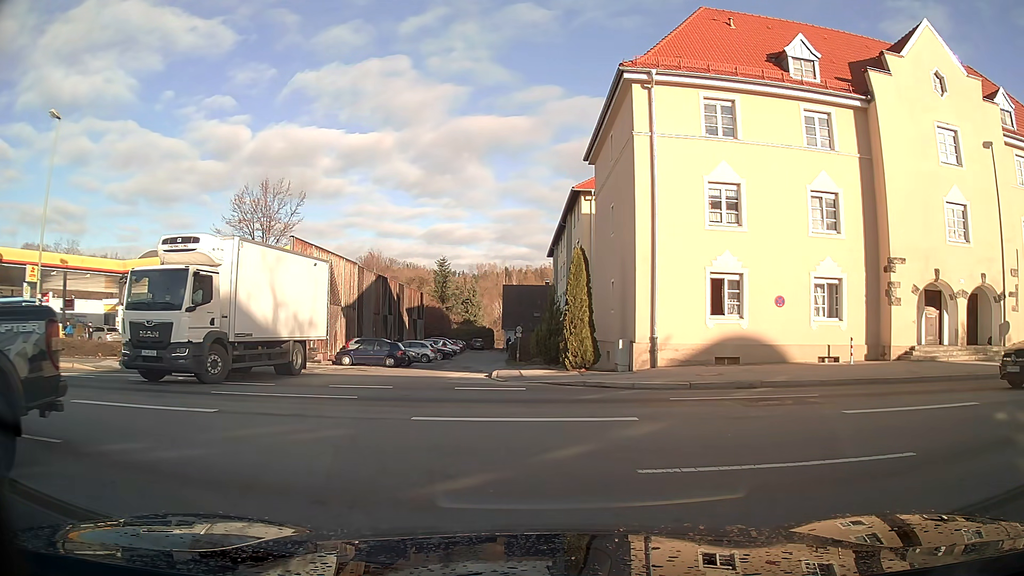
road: residential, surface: asphalt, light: Day
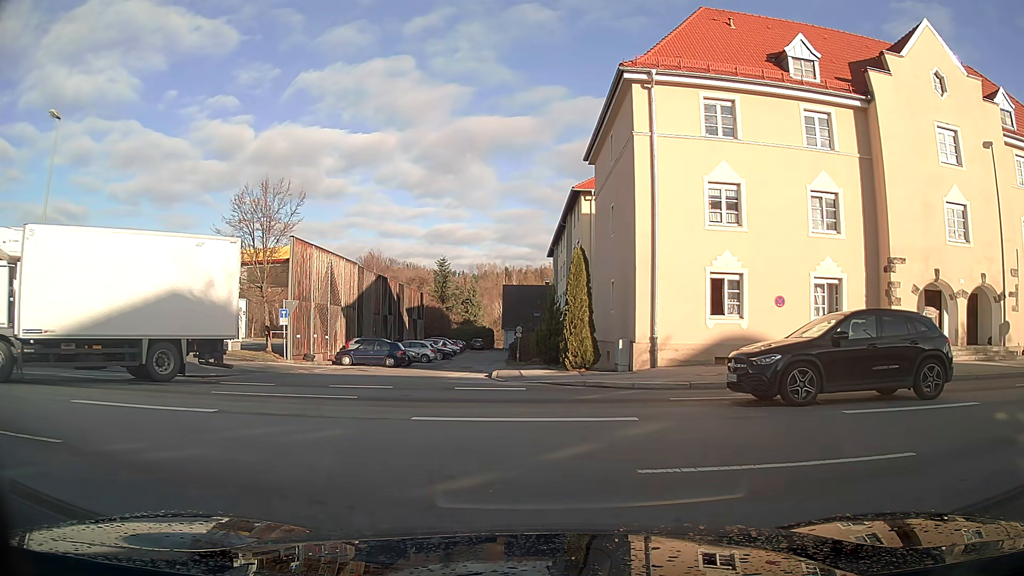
(0.0, 0.0) m; 0°
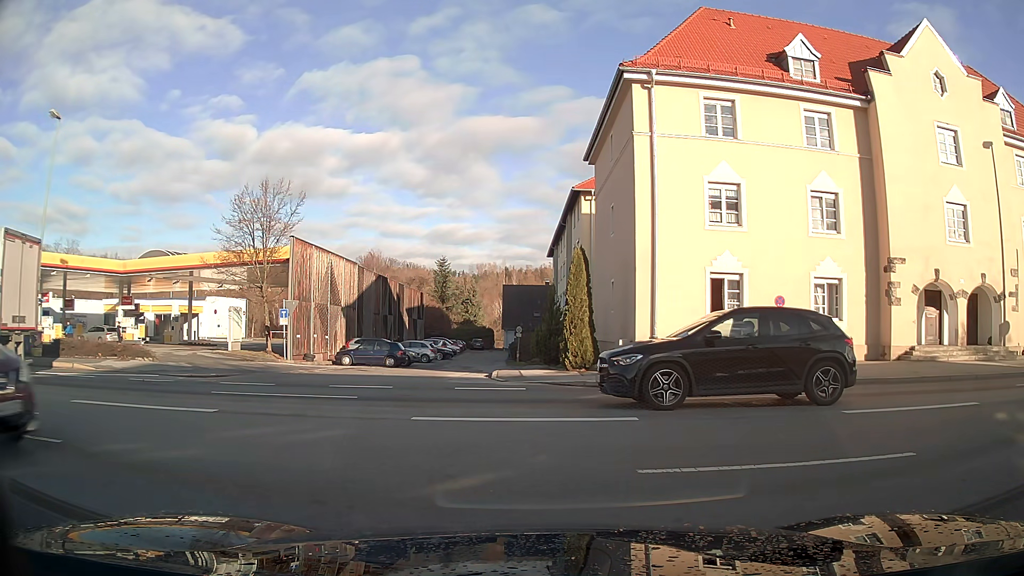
(0.0, 0.0) m; 0°
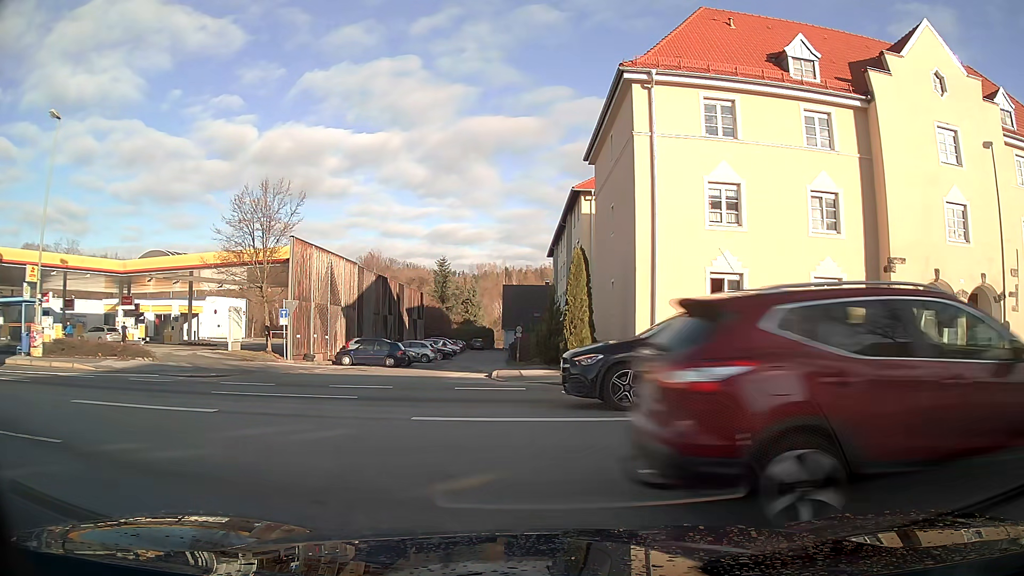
(0.0, 0.0) m; 0°
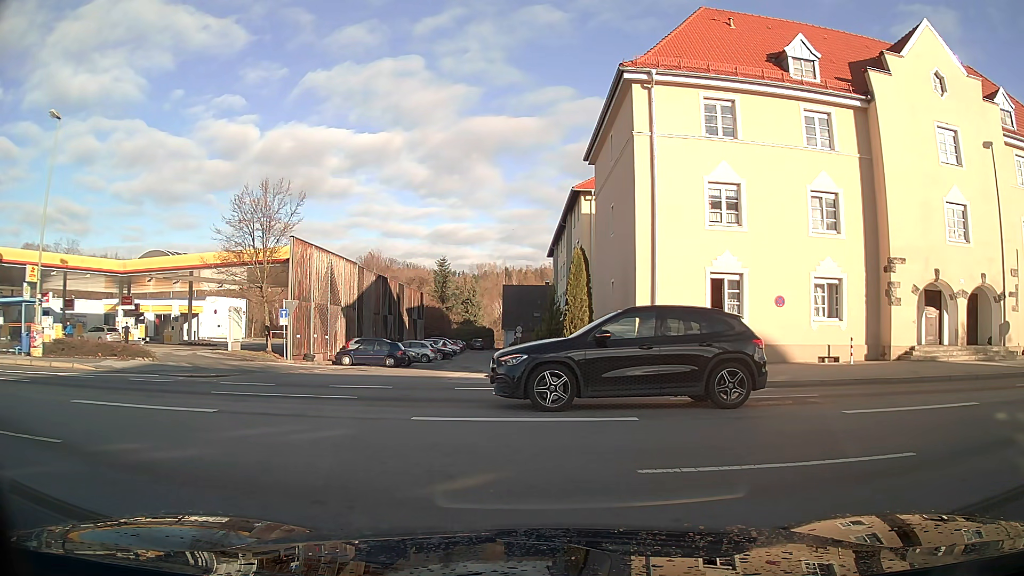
(0.0, 0.0) m; 0°
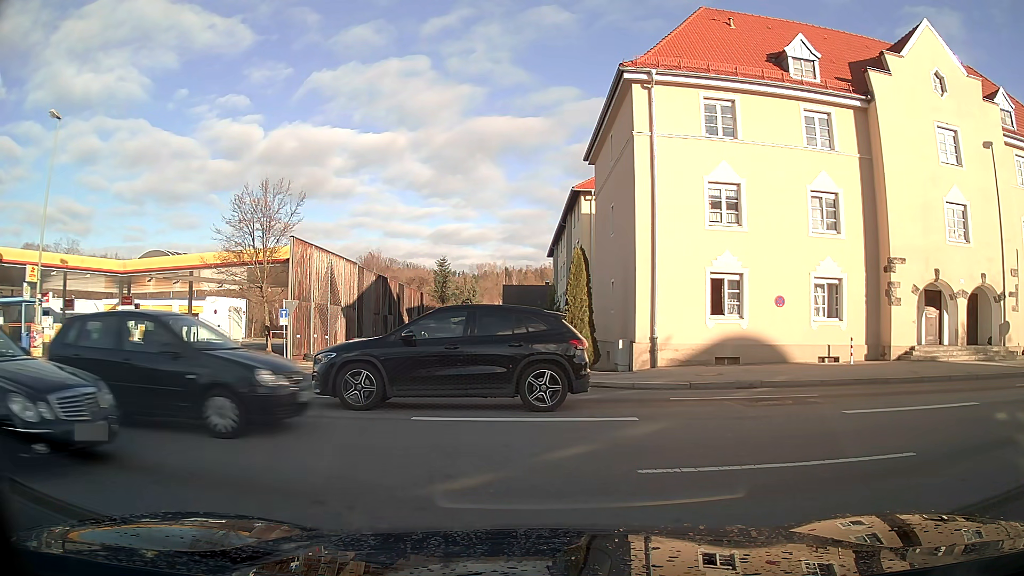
(0.0, 0.0) m; 0°
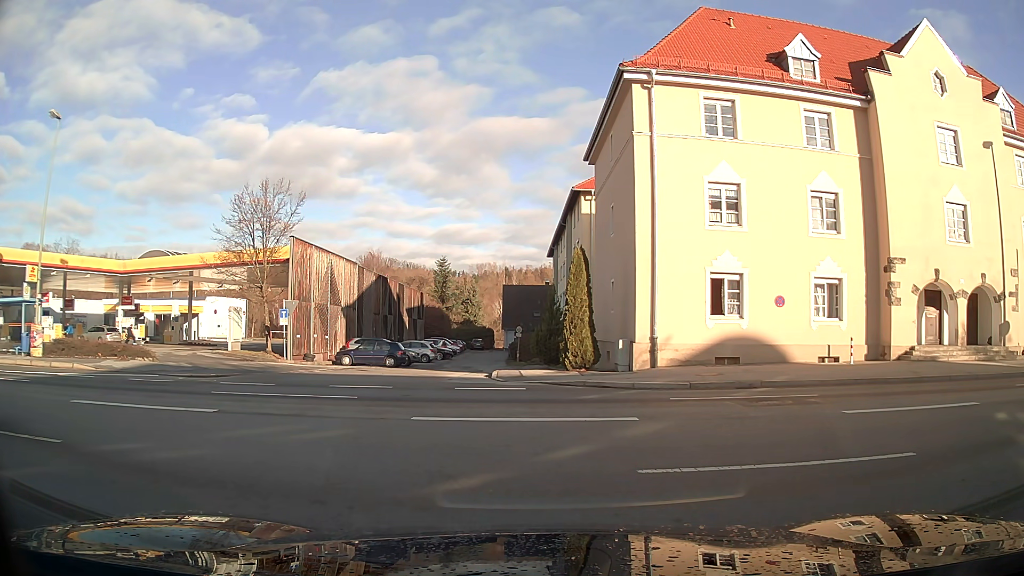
(0.0, 0.0) m; 0°
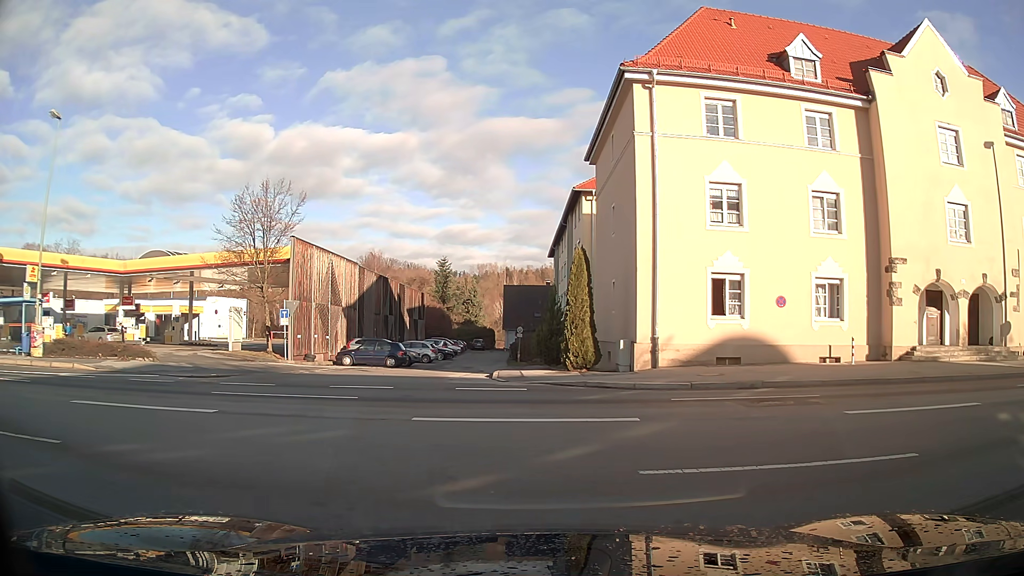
(0.0, 0.0) m; 0°
(-6, +8) (-16, +10) (-26, +10) (-36, +9) (-46, +9) (-56, +10) (-66, +10) (-75, +11) (-85, +12) (-95, +12) m
